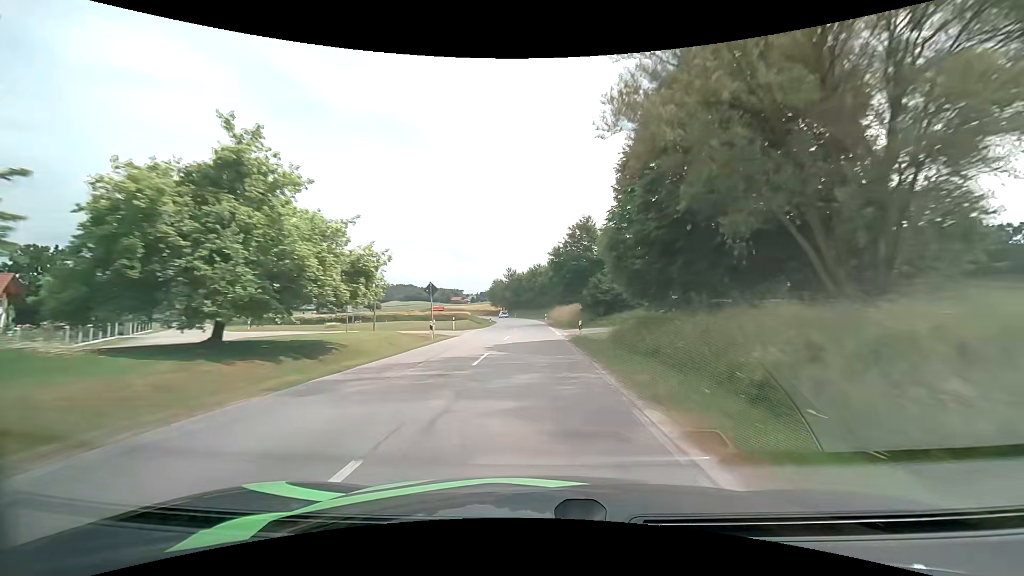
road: secondary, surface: asphalt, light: Day
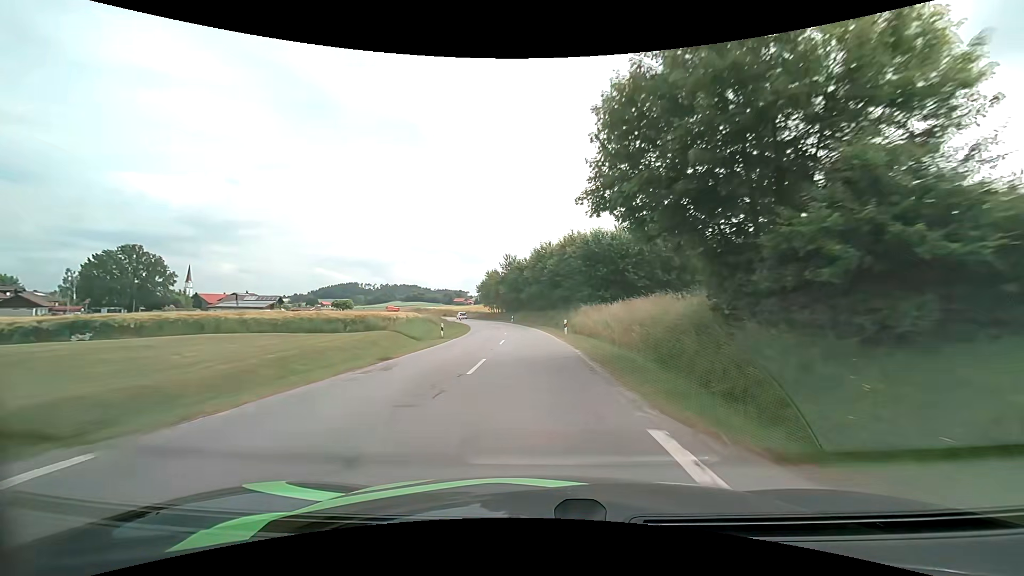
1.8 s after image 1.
(-0.2, +37.3) m; -1°
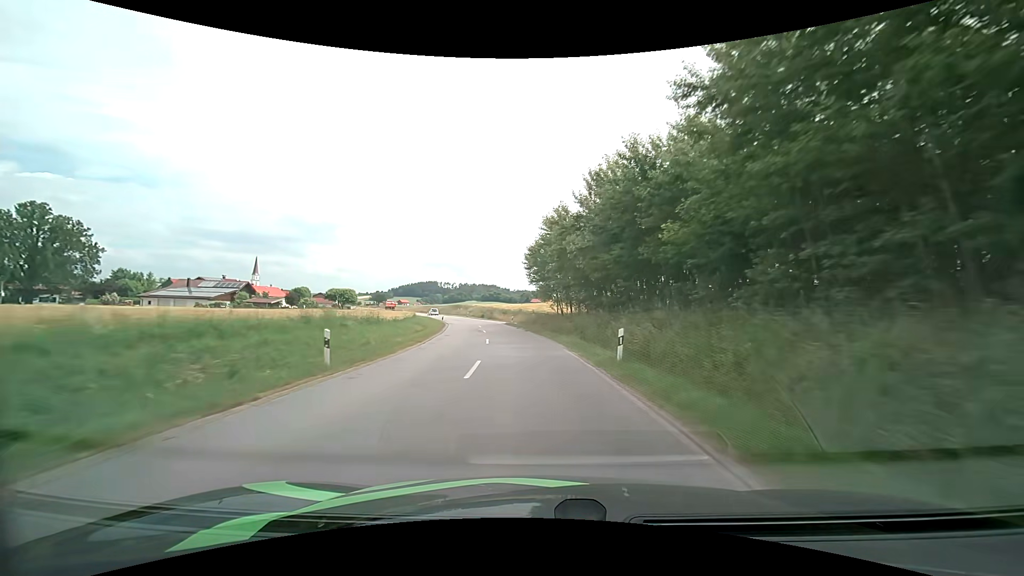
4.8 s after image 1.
(-3.5, +60.8) m; -9°
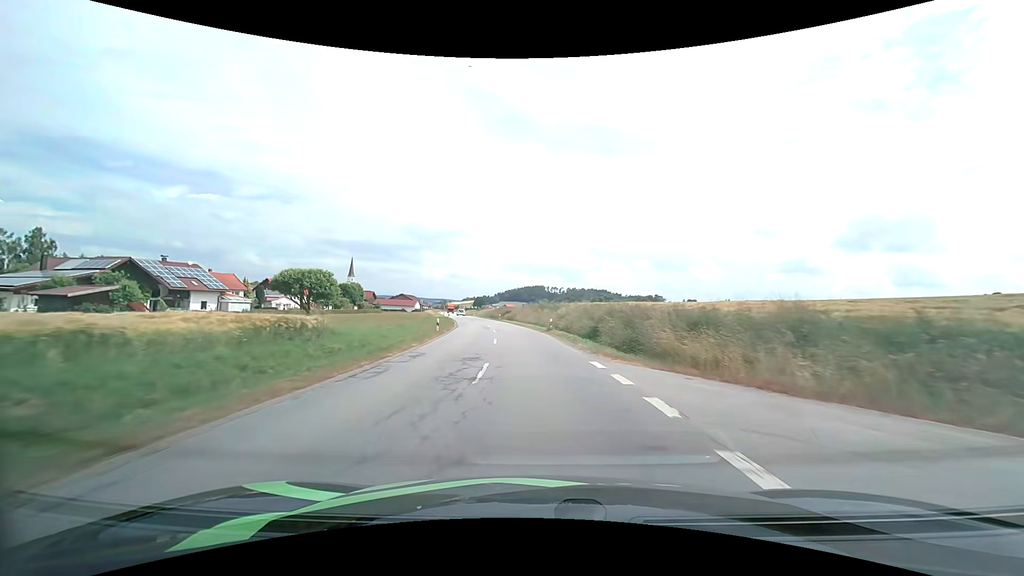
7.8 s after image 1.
(-6.6, +60.5) m; -12°
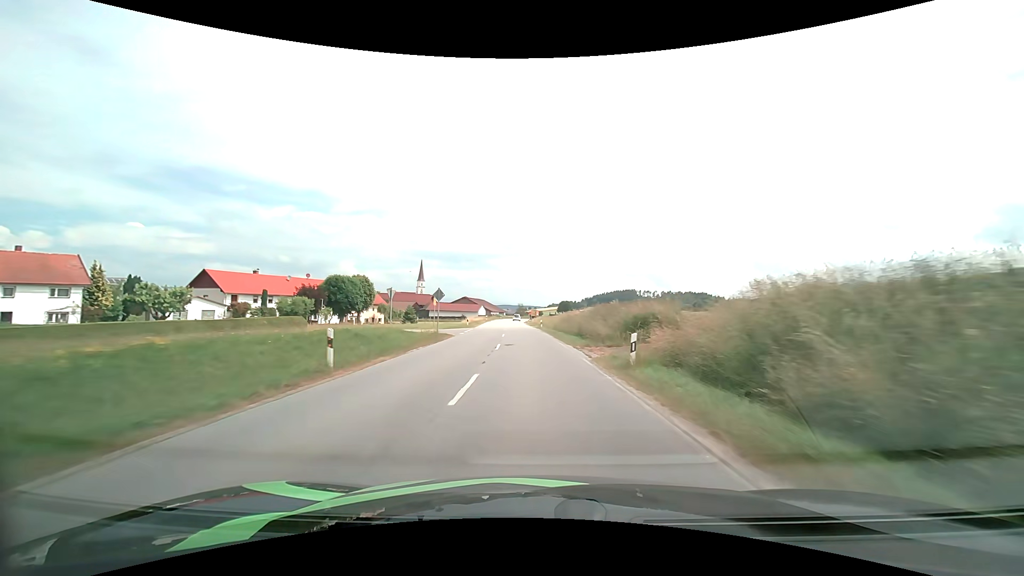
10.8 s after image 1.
(-5.8, +62.3) m; -10°
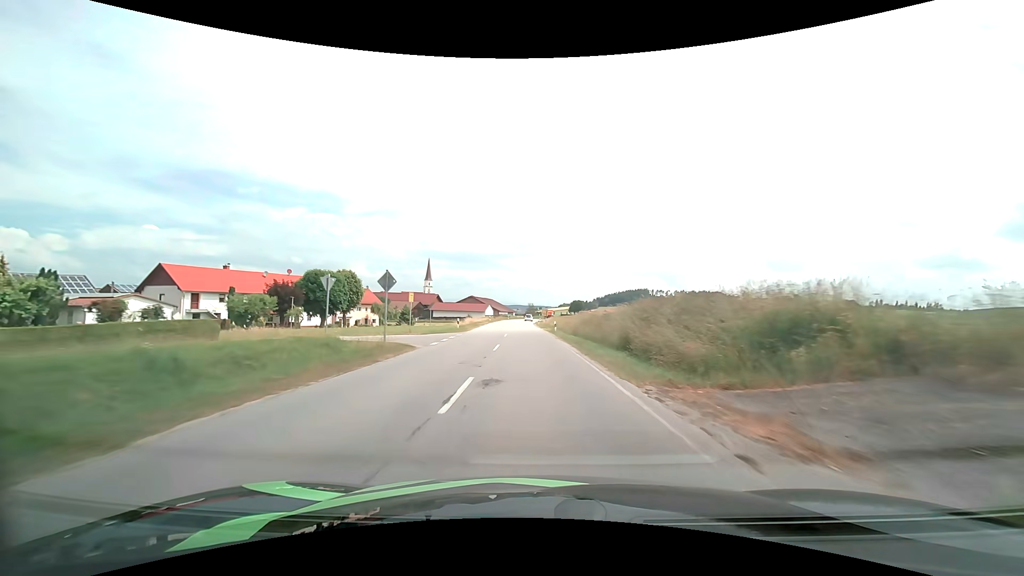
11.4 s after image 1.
(-0.1, +12.7) m; -1°
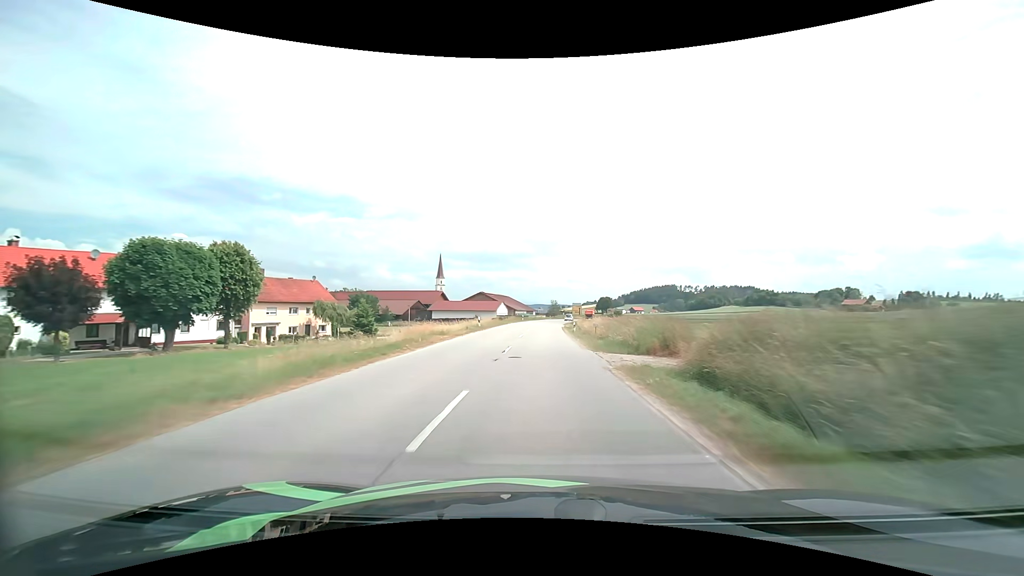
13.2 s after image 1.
(-1.0, +38.0) m; -3°
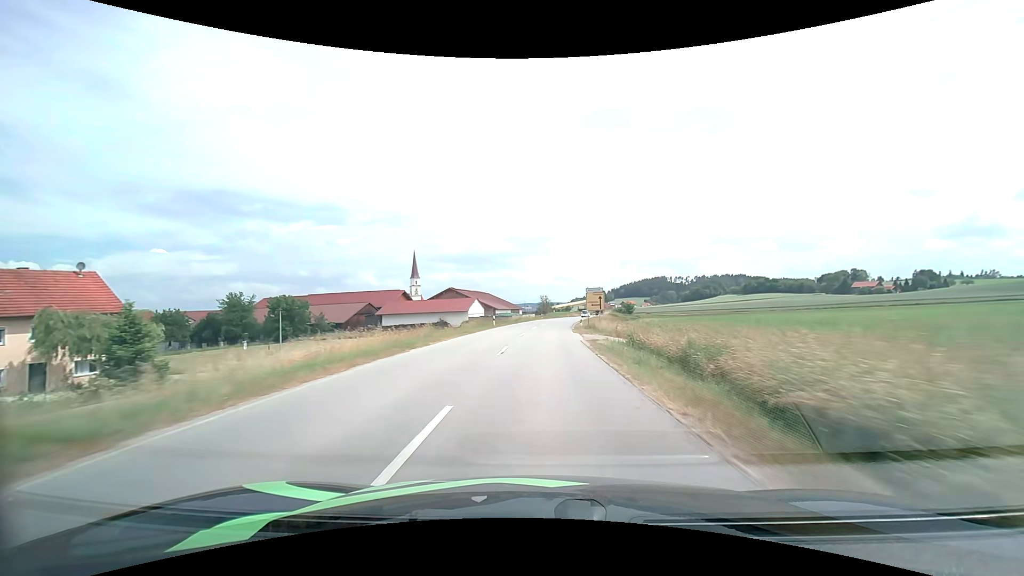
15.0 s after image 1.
(+0.3, +37.7) m; +1°
